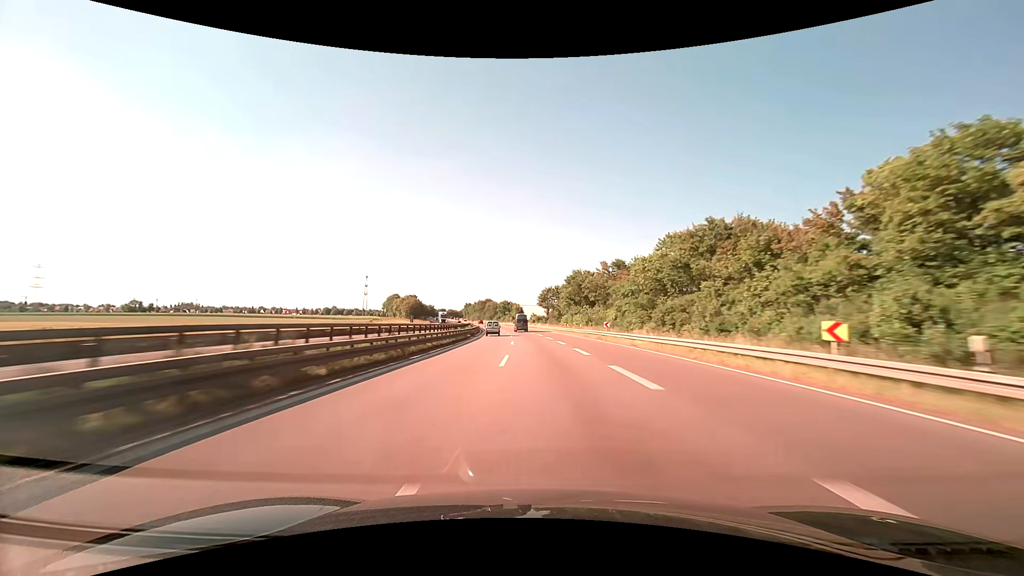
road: trunk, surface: asphalt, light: Day
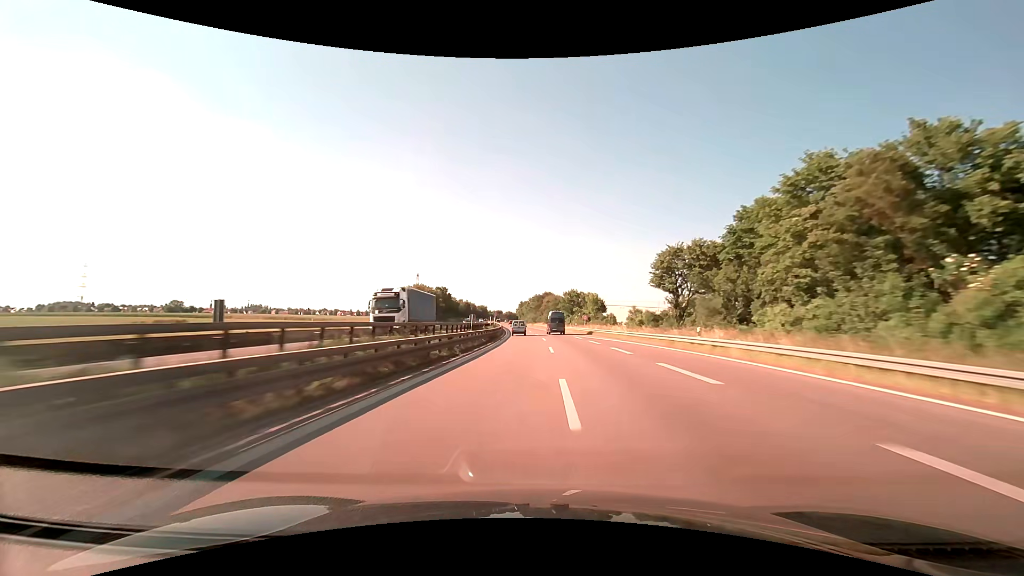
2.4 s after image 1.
(-5.3, +81.7) m; -8°
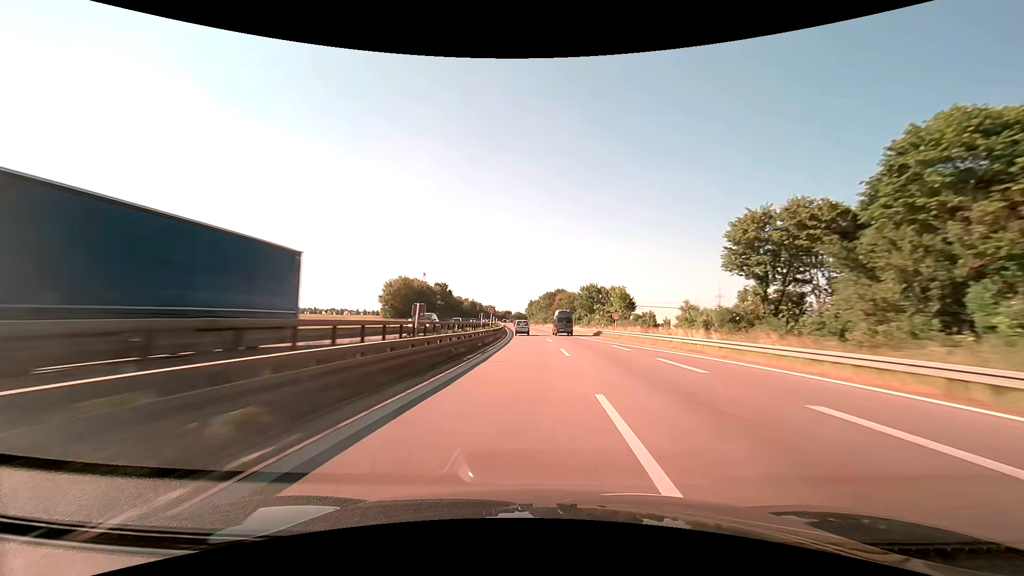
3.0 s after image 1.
(-0.3, +20.7) m; -1°
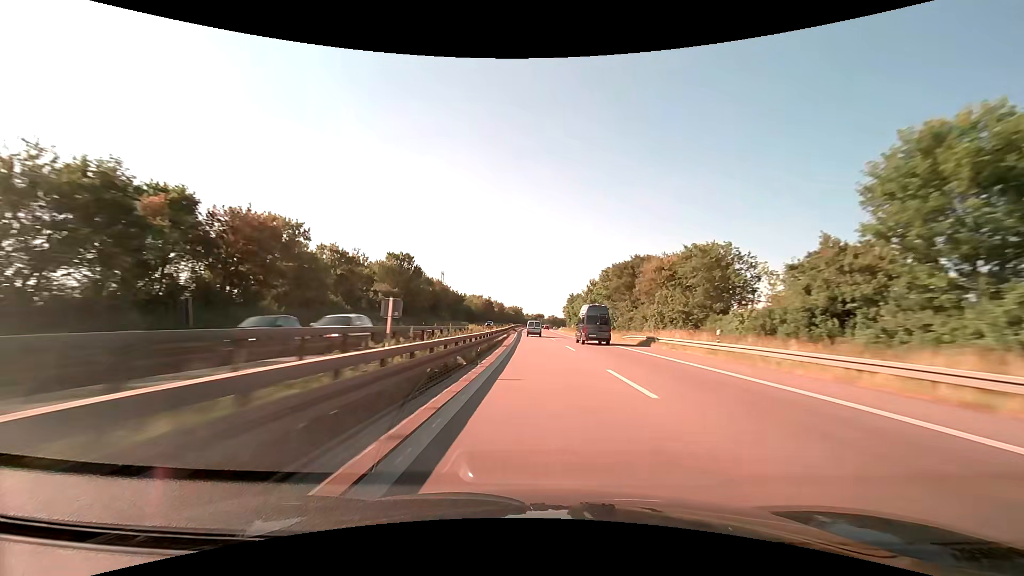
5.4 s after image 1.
(-2.9, +84.0) m; -4°
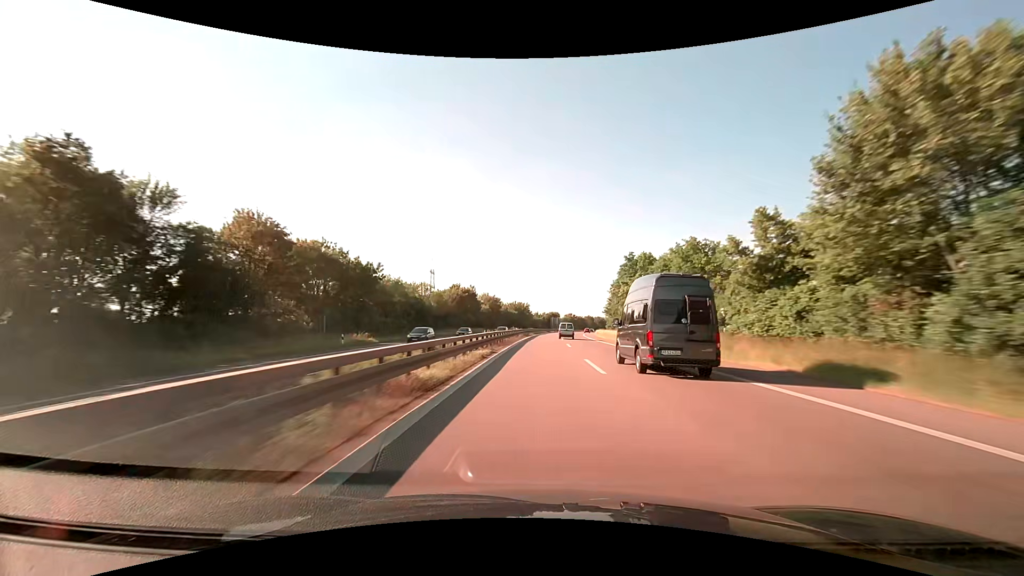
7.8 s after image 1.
(-1.2, +85.0) m; -1°
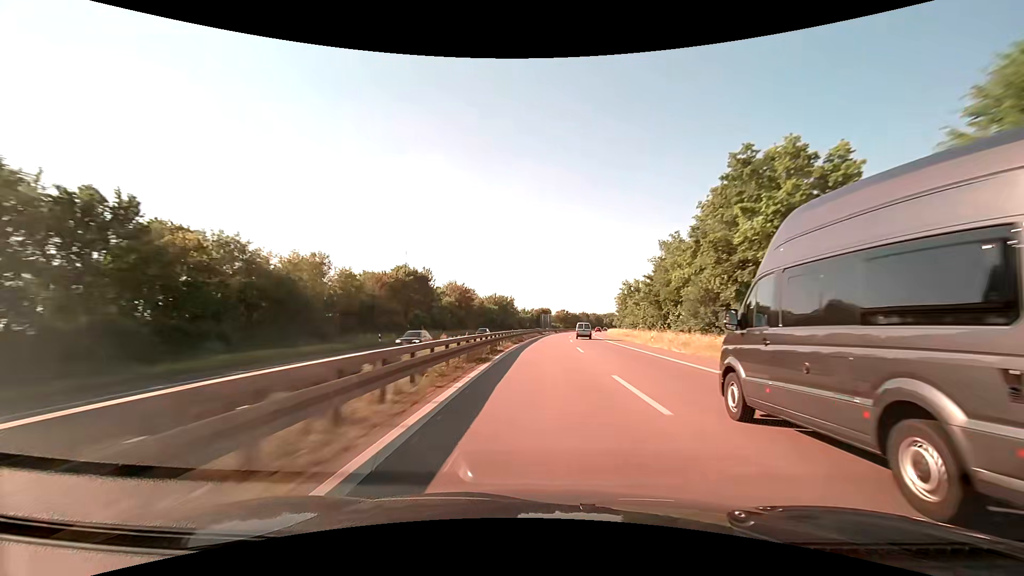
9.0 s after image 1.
(+0.3, +42.3) m; +1°
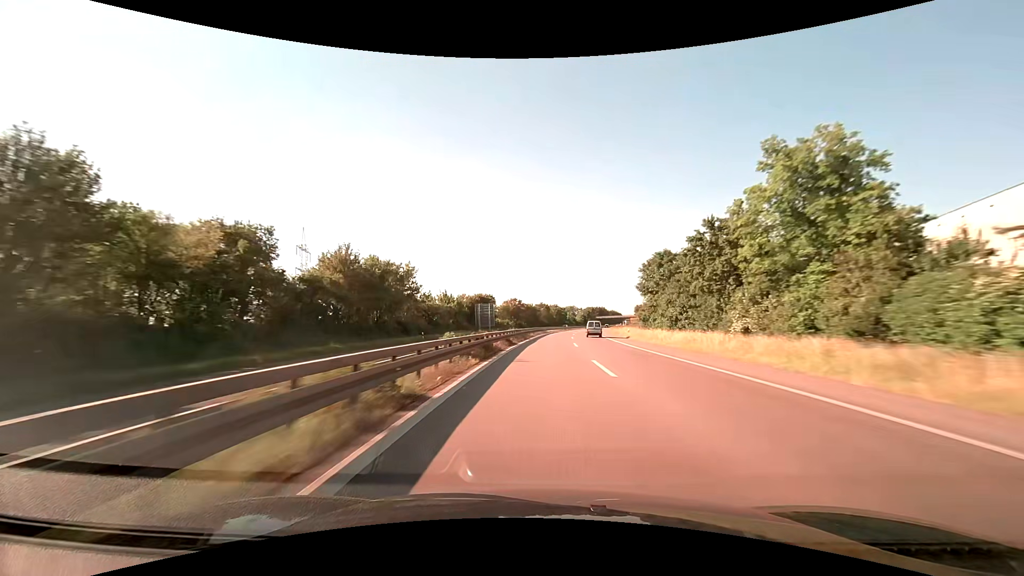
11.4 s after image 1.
(+3.9, +84.5) m; +6°
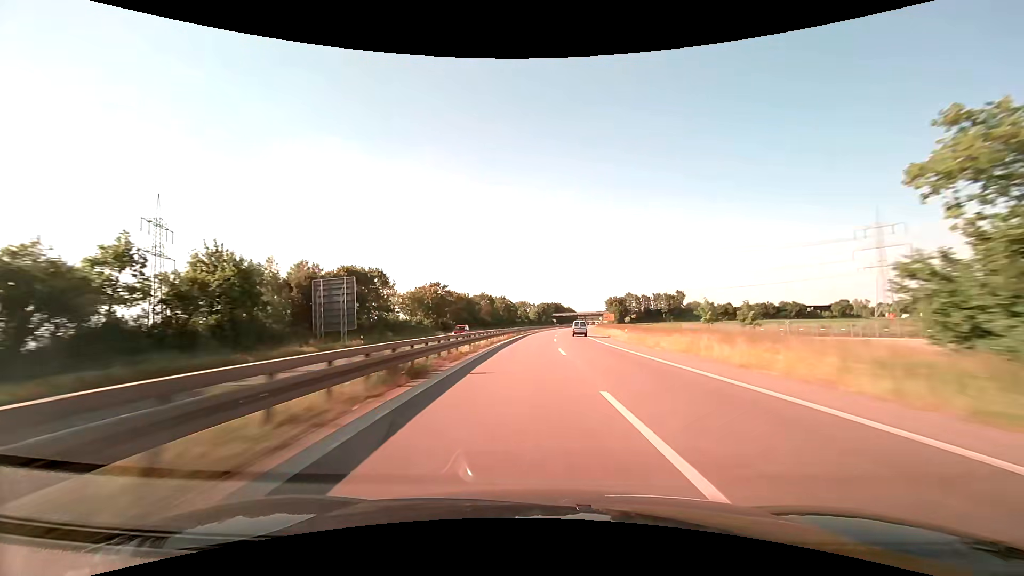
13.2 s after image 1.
(+3.0, +62.7) m; +6°
(0, +10) (0, +20) (+1, +30) (+1, +40) (+2, +50) (+3, +60) (+4, +70) (+5, +80) (+6, +90) (+7, +100) m
